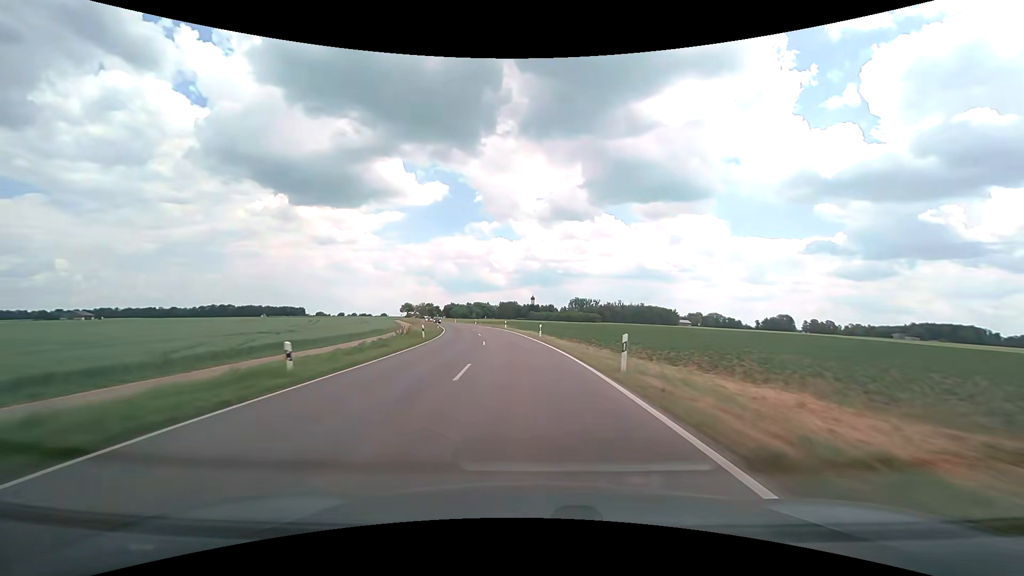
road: tertiary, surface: asphalt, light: Day
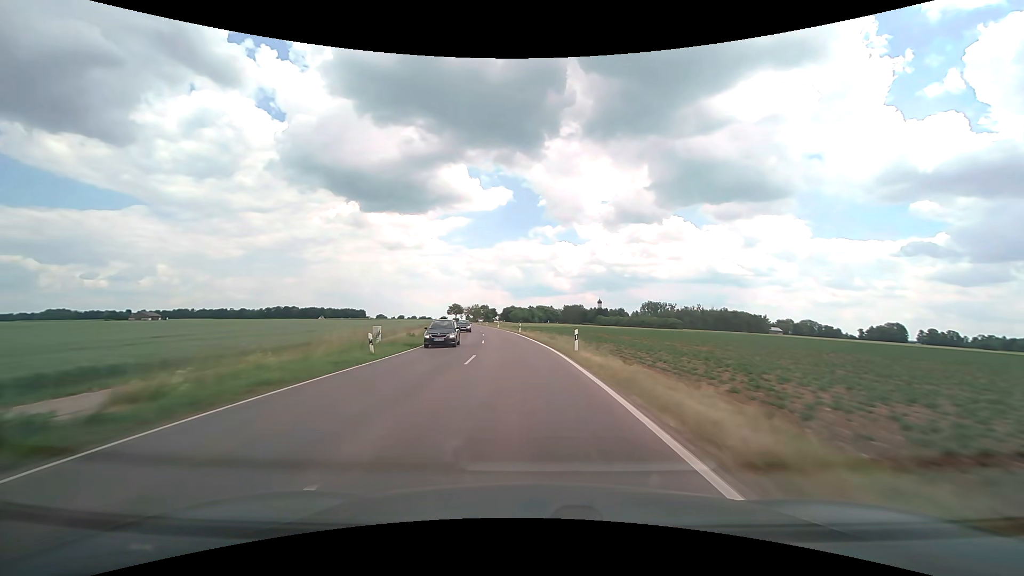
(-2.6, +41.2) m; -7°
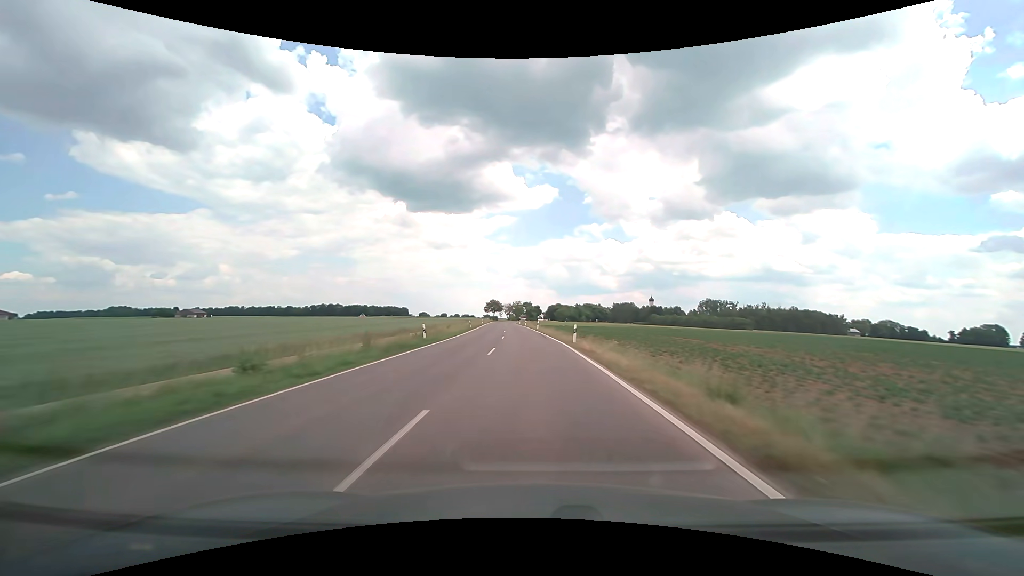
(-1.2, +27.3) m; -5°
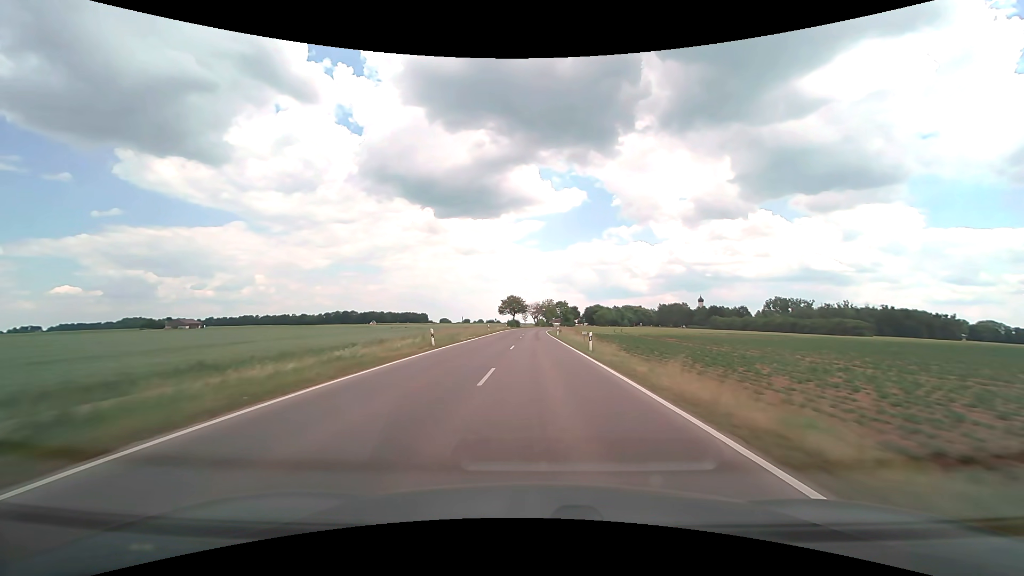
(-3.5, +68.1) m; -4°
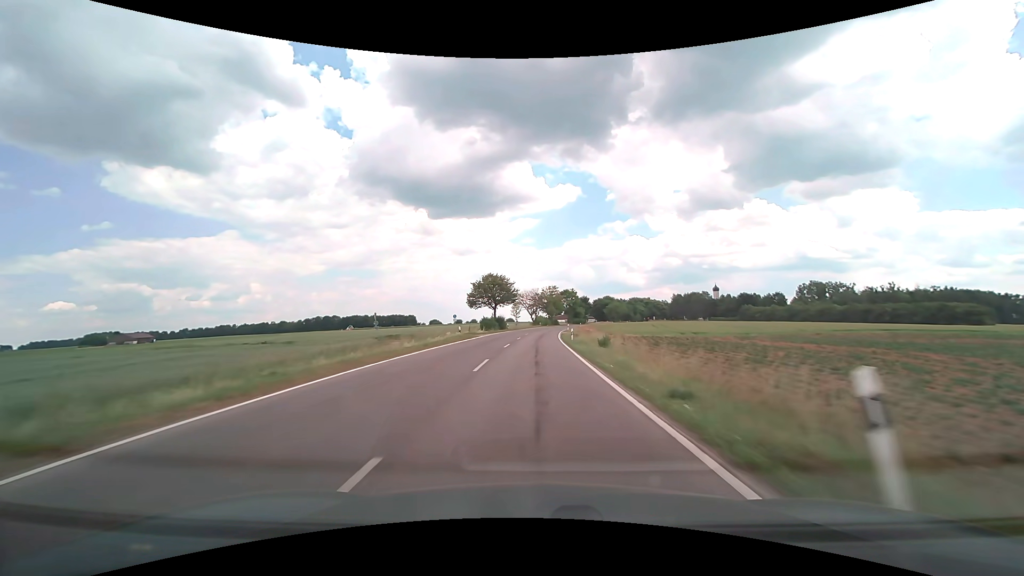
(+0.1, +55.9) m; 0°
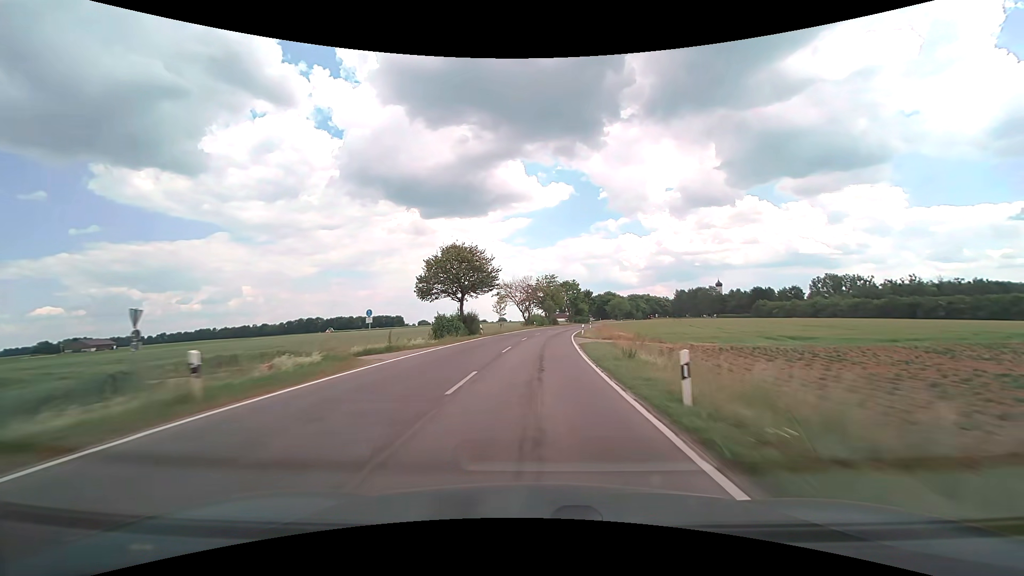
(+0.1, +28.5) m; +1°
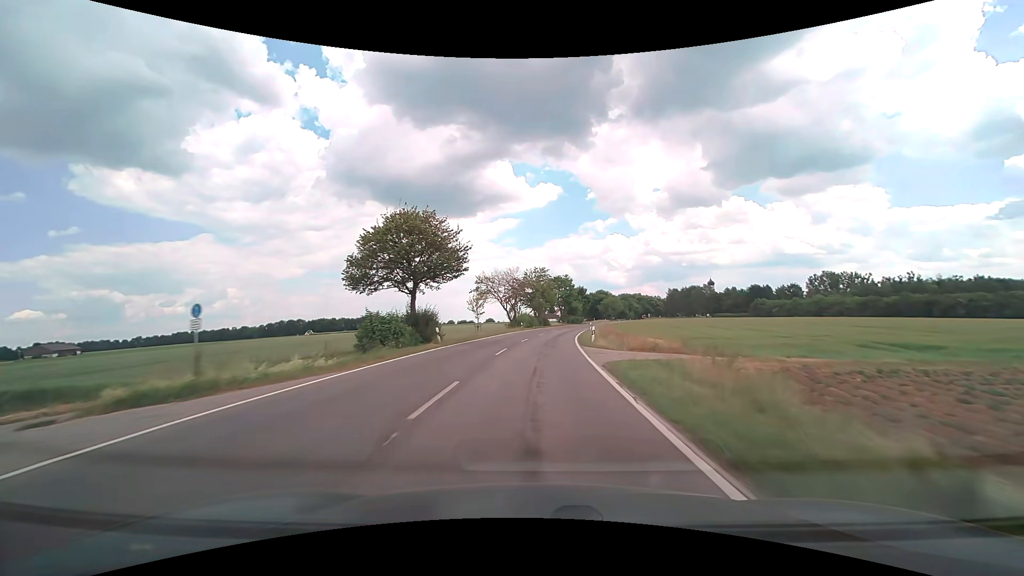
(+0.1, +14.3) m; +1°
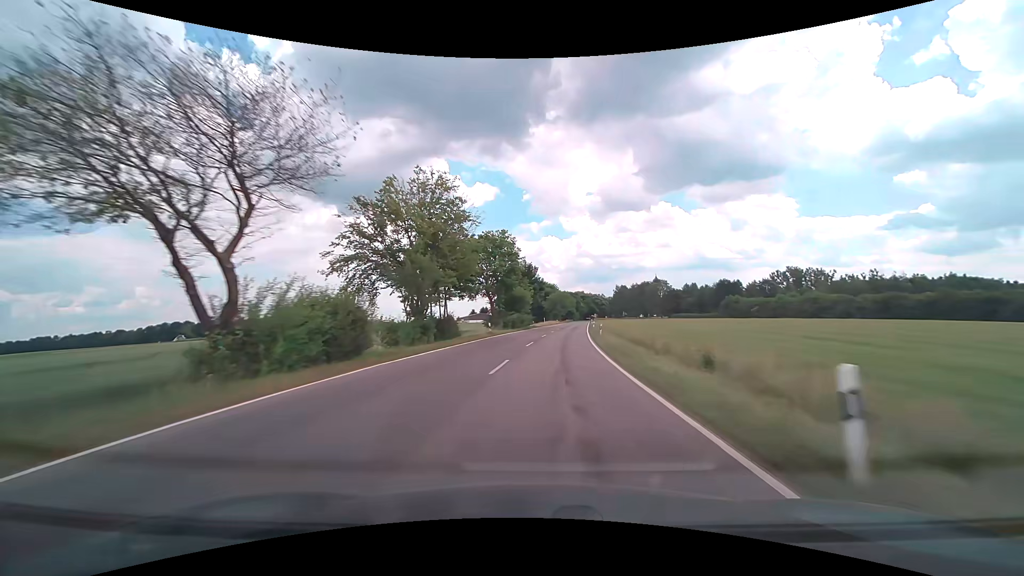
(+3.0, +55.0) m; +7°
(0, +10) (+1, +20) (+1, +30) (+2, +40) (+3, +50) (+5, +60) (+6, +70) (+7, +80) (+8, +90) (+9, +99) m
